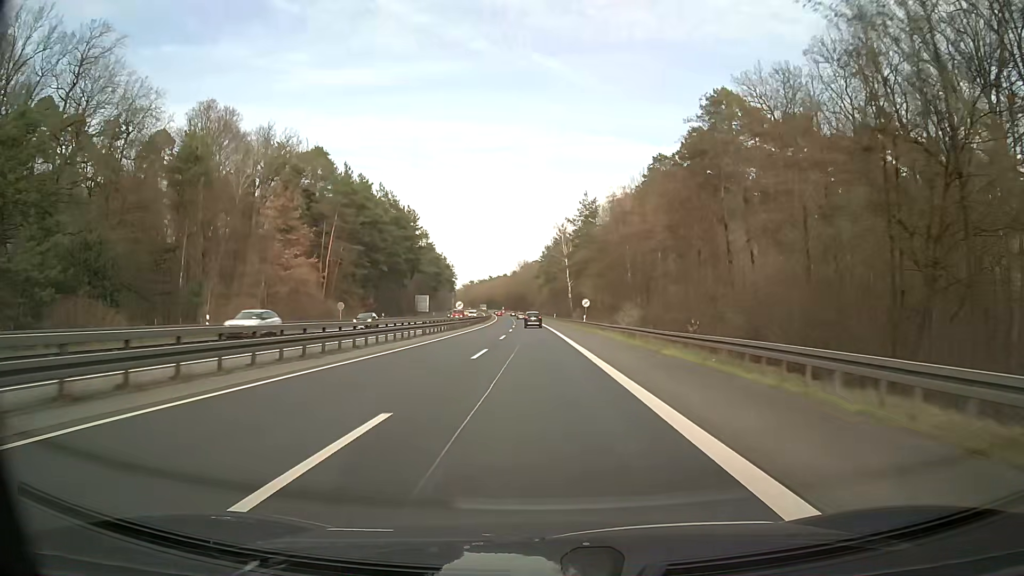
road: trunk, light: Day
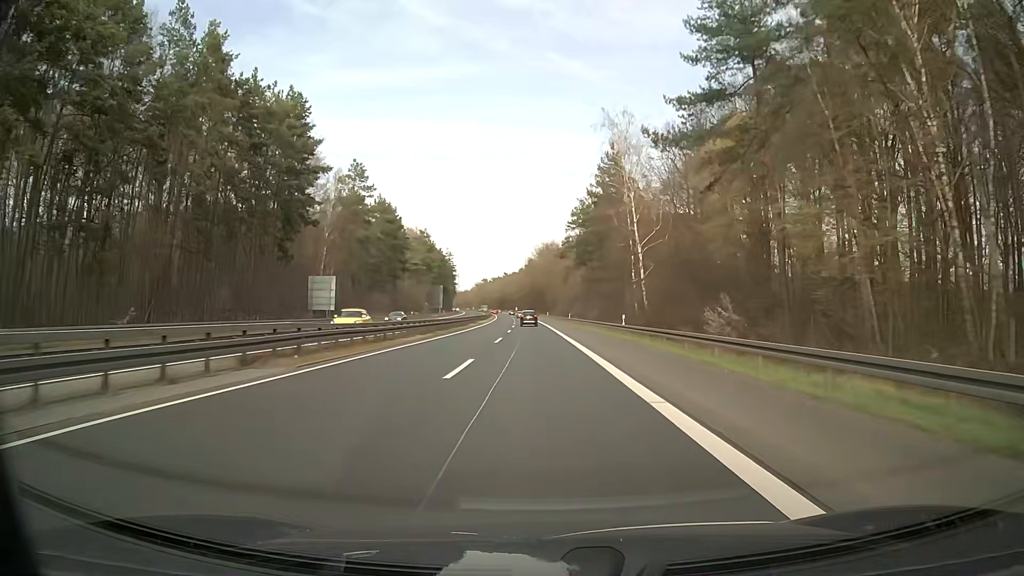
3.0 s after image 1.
(-1.3, +79.4) m; -2°
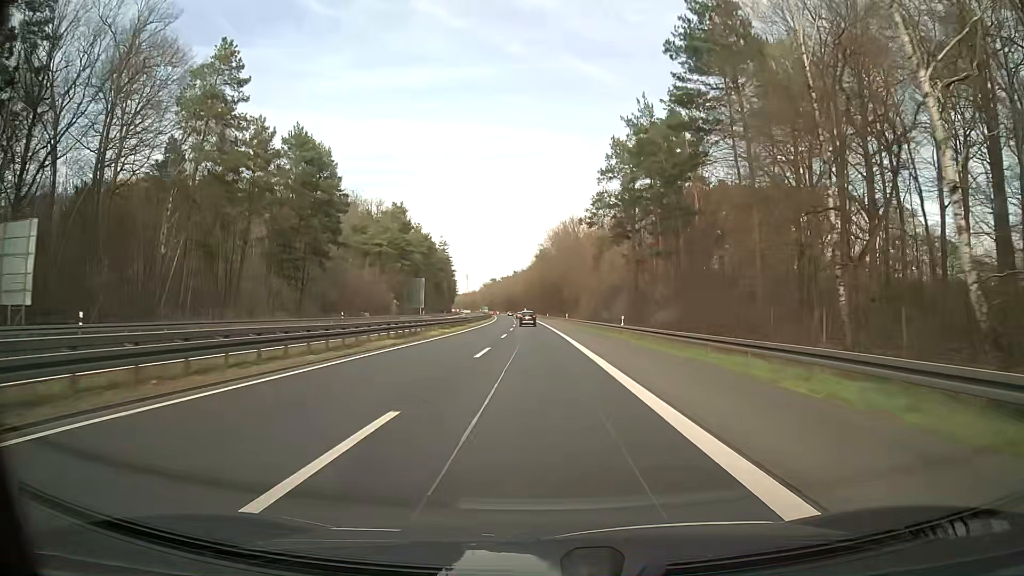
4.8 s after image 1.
(-0.4, +47.4) m; -1°
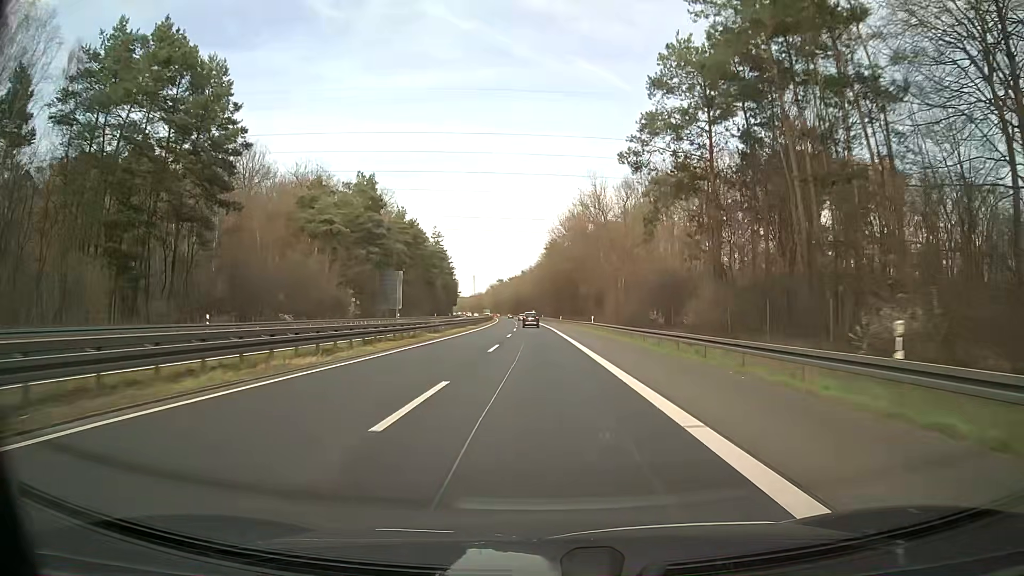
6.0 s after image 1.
(-0.2, +31.6) m; -1°
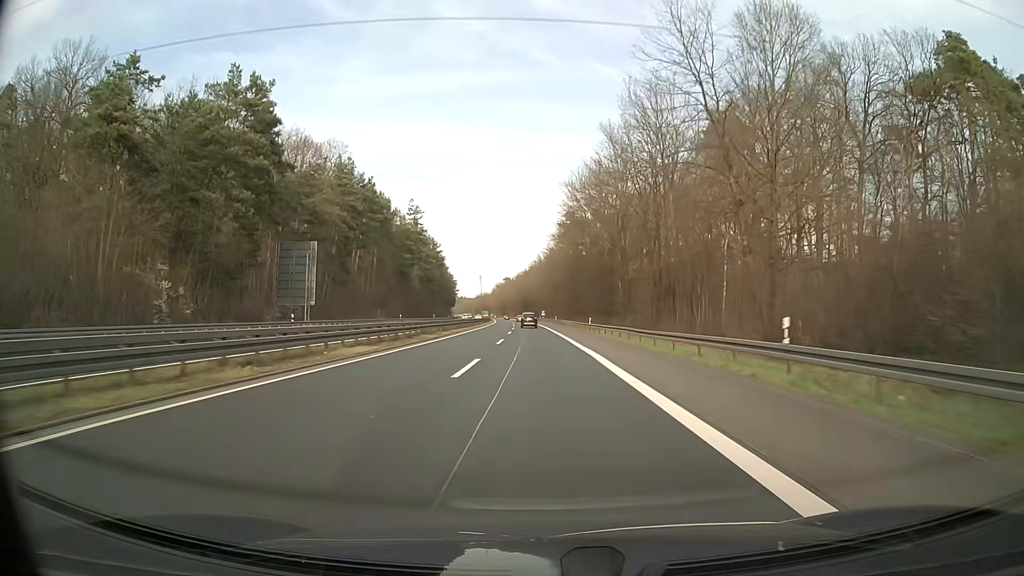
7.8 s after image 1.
(-0.2, +47.3) m; -1°
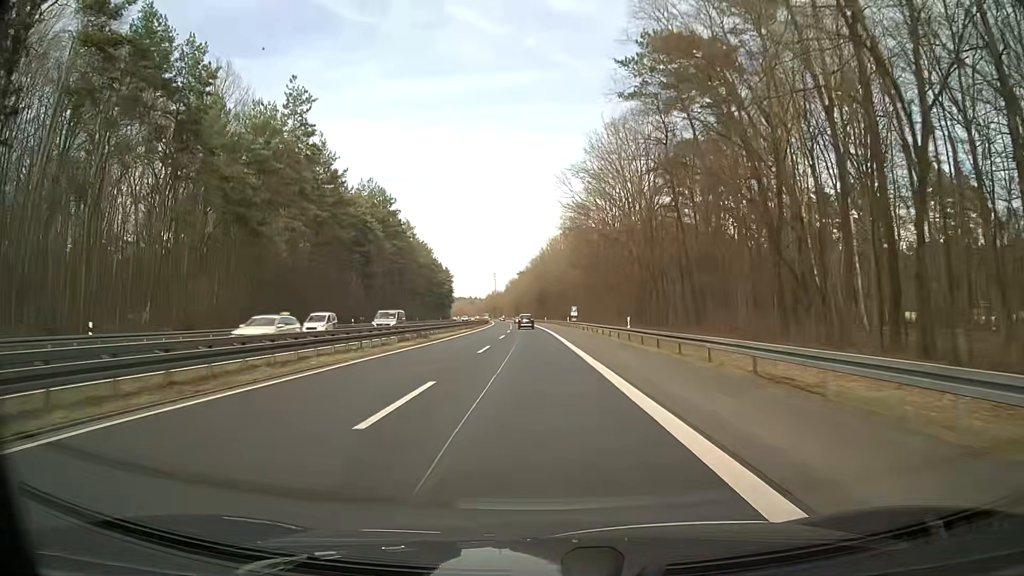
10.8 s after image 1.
(-0.7, +78.9) m; -1°
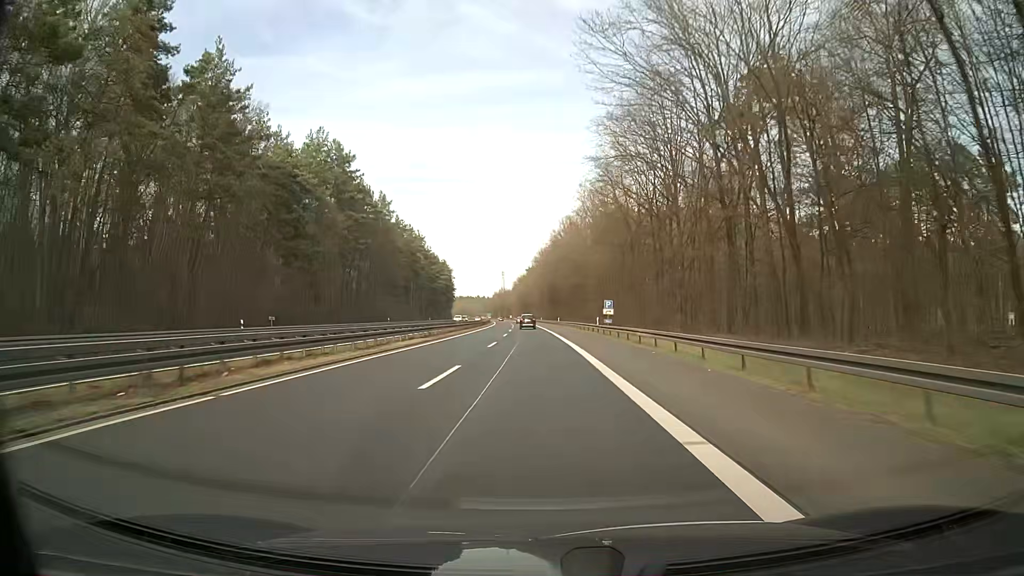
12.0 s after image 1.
(-0.3, +31.6) m; -1°
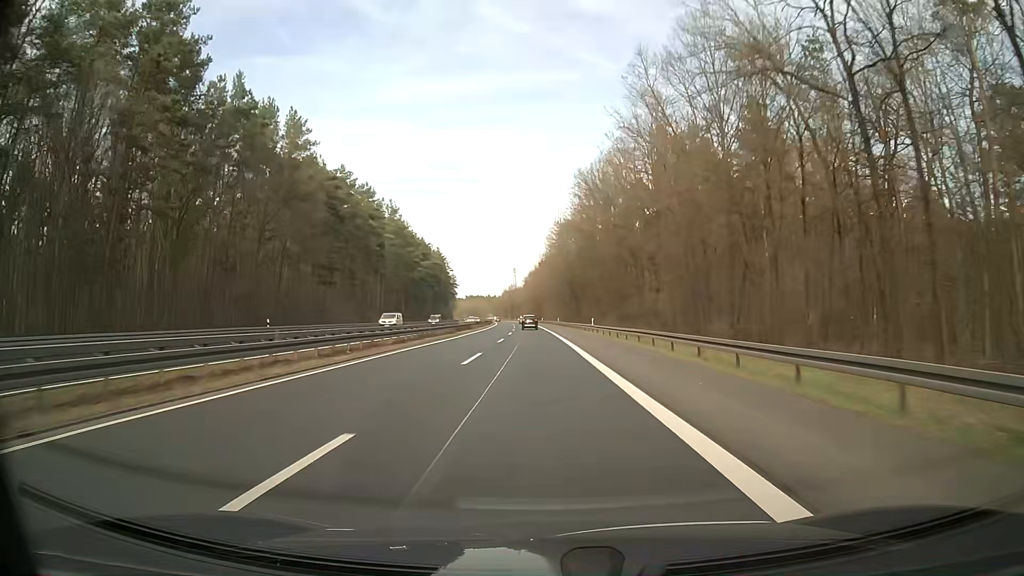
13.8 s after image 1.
(-0.4, +47.4) m; -1°
(0, +10) (0, +20) (0, +30) (0, +40) (-1, +50) (-1, +60) (-1, +70) (-2, +80) (-2, +90) (-2, +100) m
